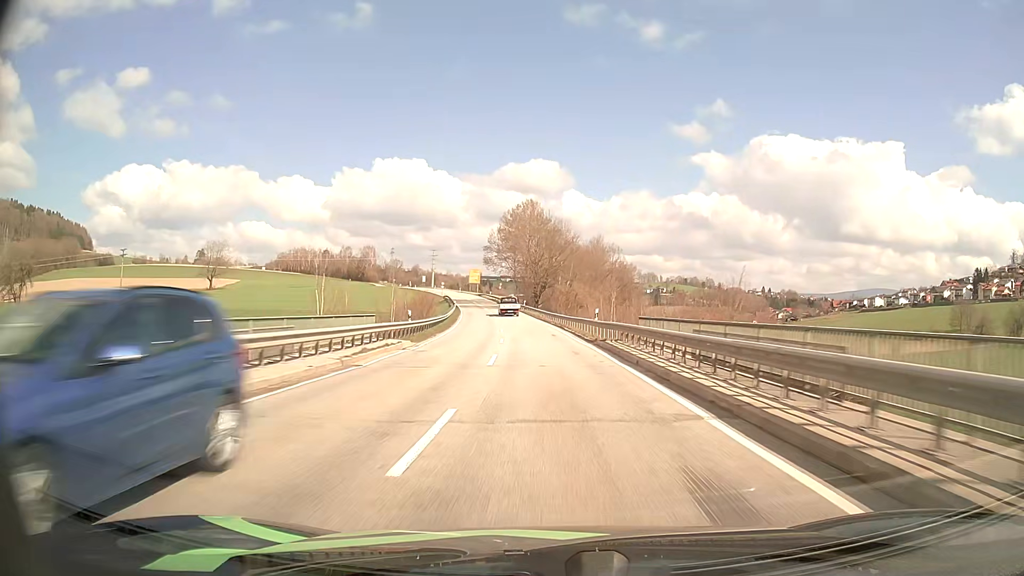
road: secondary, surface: asphalt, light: Day
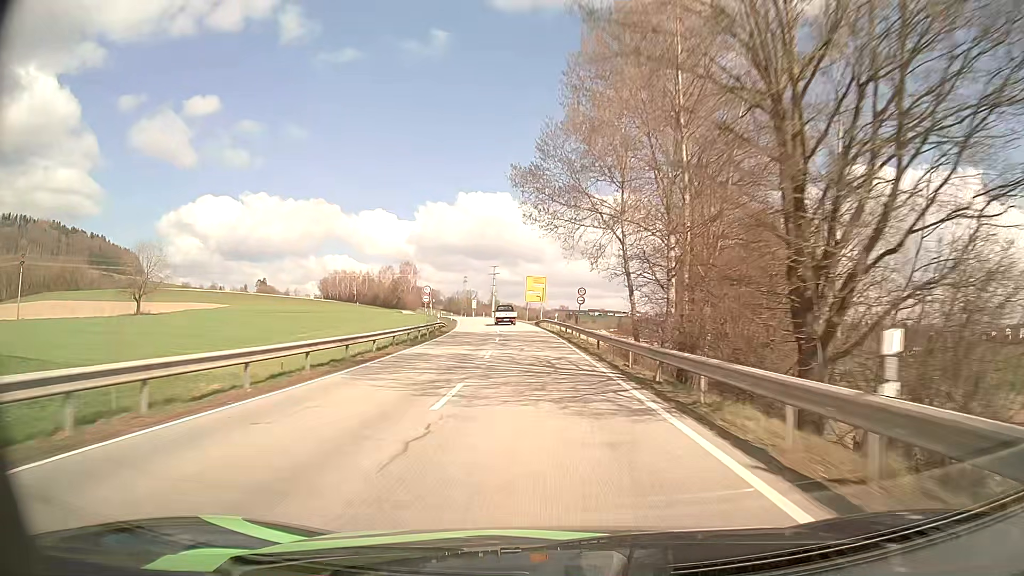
(-5.0, +79.2) m; -8°
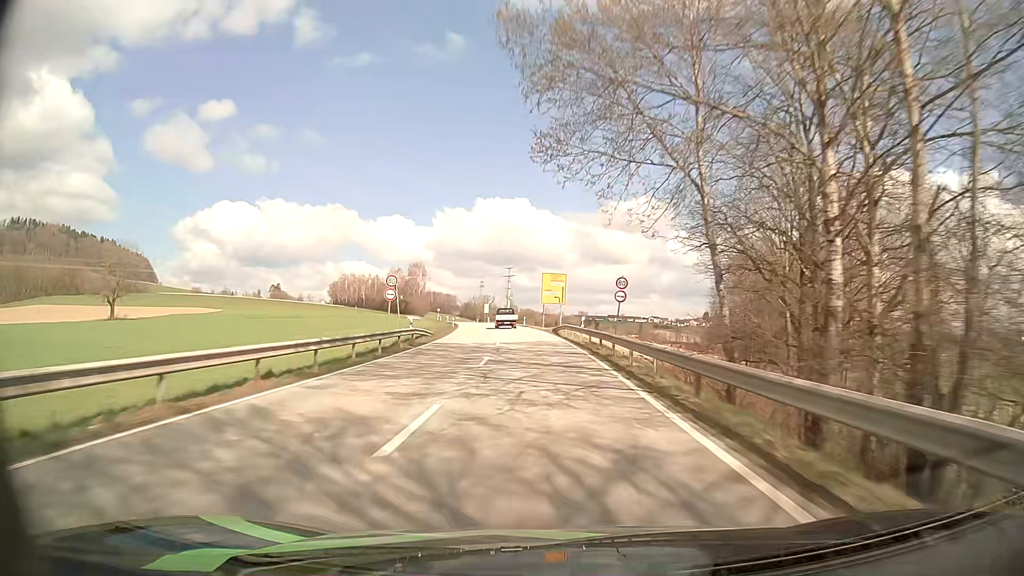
(-0.2, +15.7) m; -1°
(0, +10) (0, +20) (-1, +30) (-1, +40) (-2, +50) (-3, +60) (-4, +70) (-6, +80) (-7, +90) (-9, +99) m
